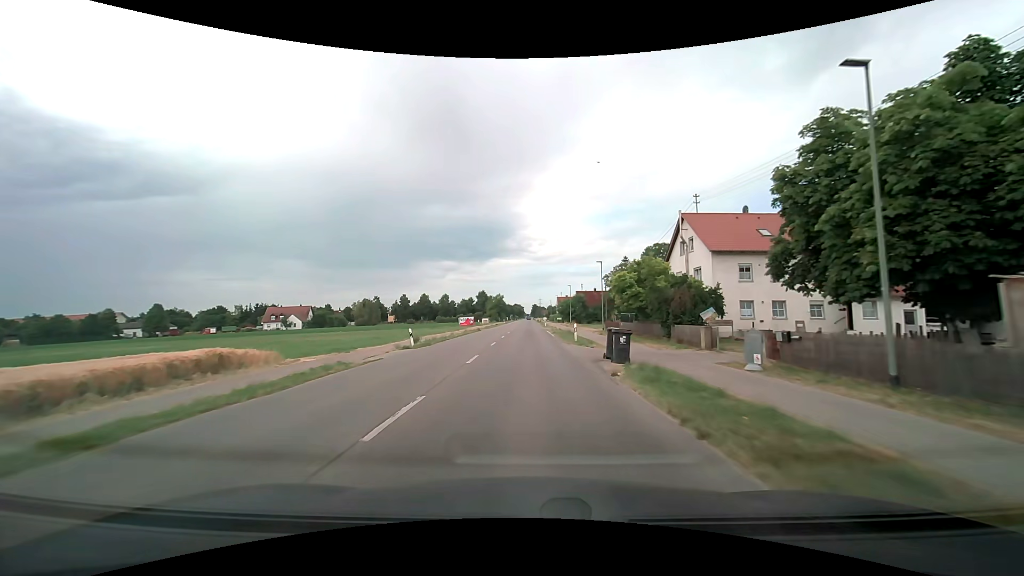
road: tertiary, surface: asphalt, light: Day
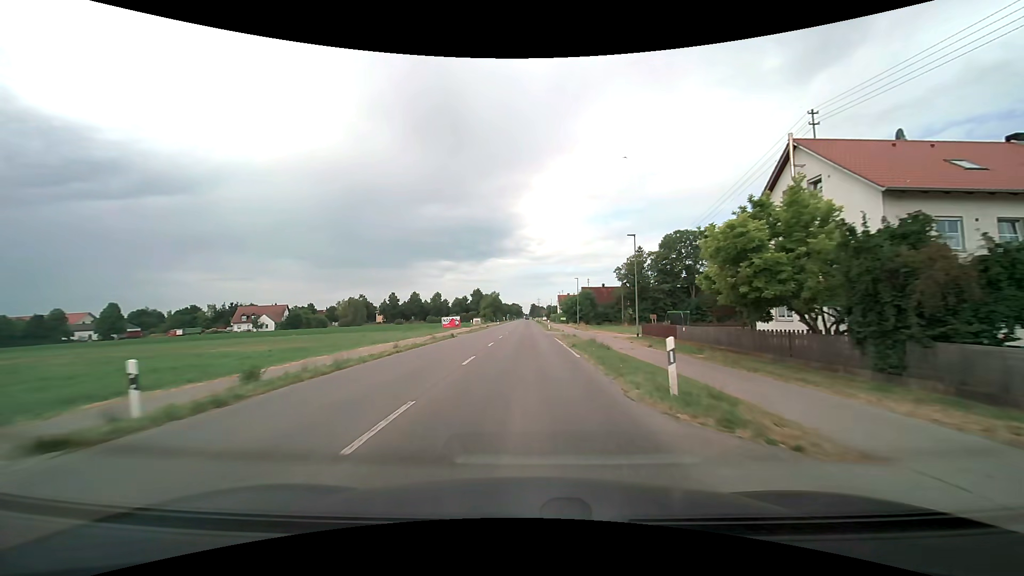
(+0.1, +18.5) m; 0°
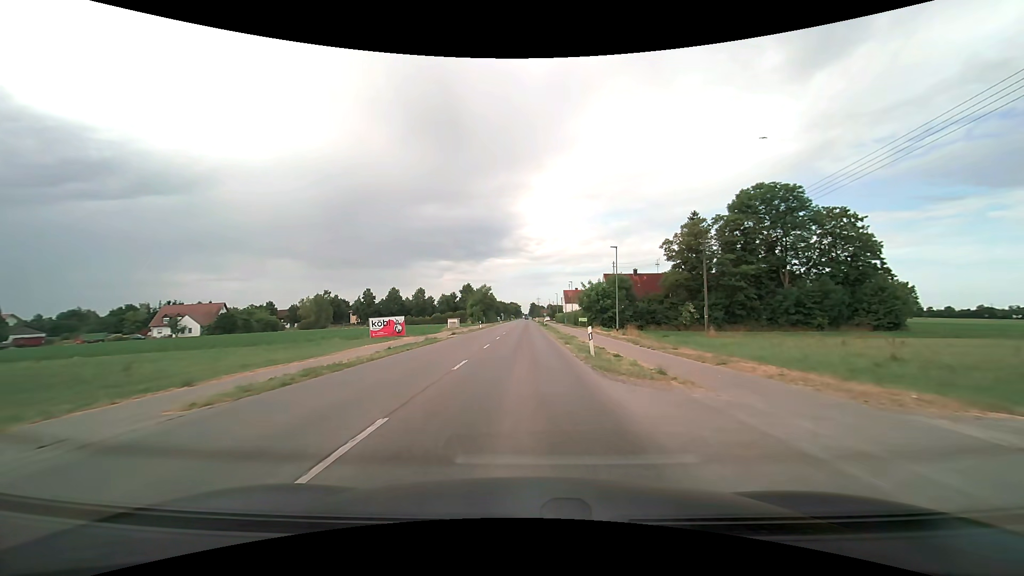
(0.0, +37.3) m; 0°
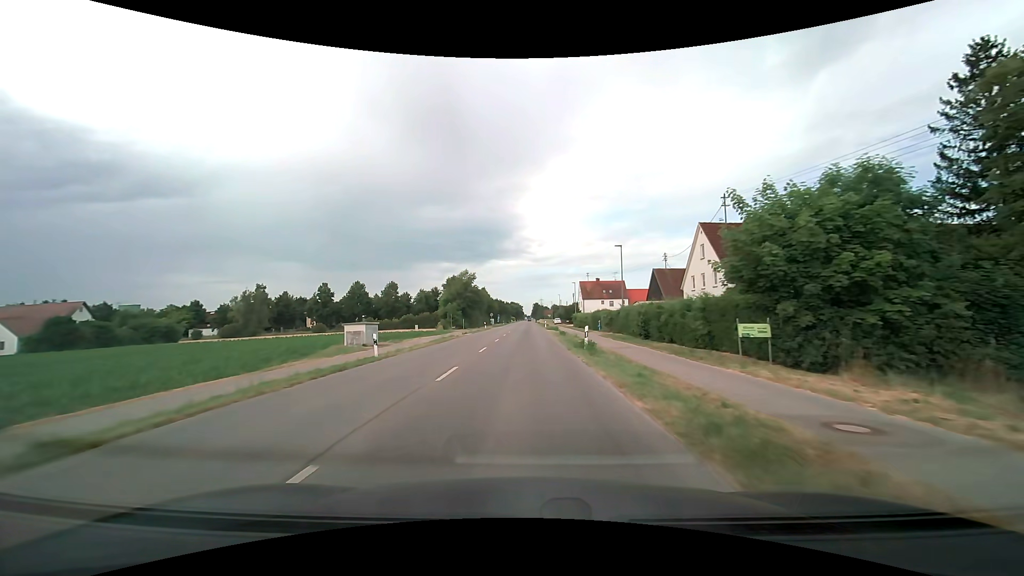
(+0.1, +47.2) m; 0°
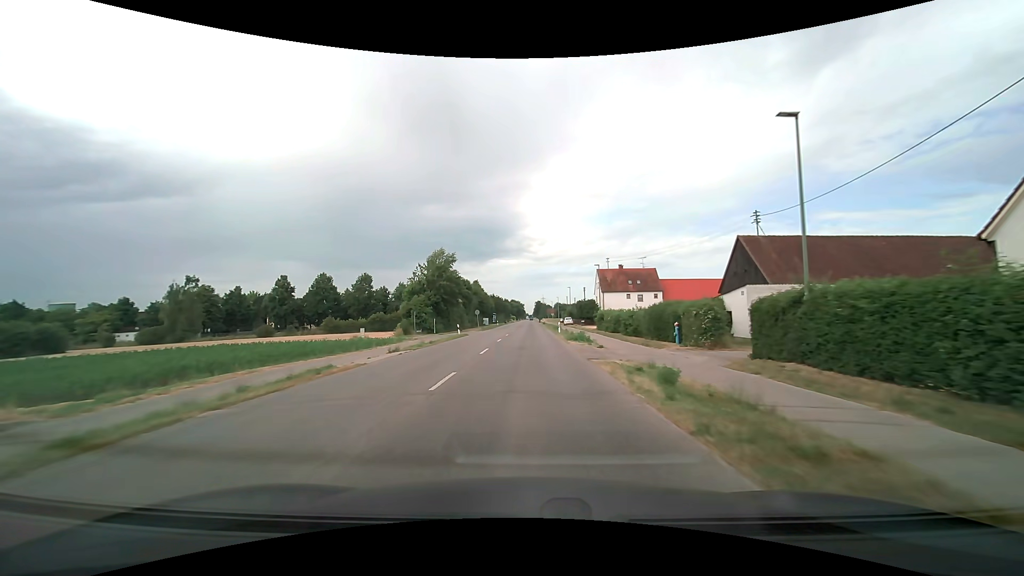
(-0.1, +28.6) m; 0°
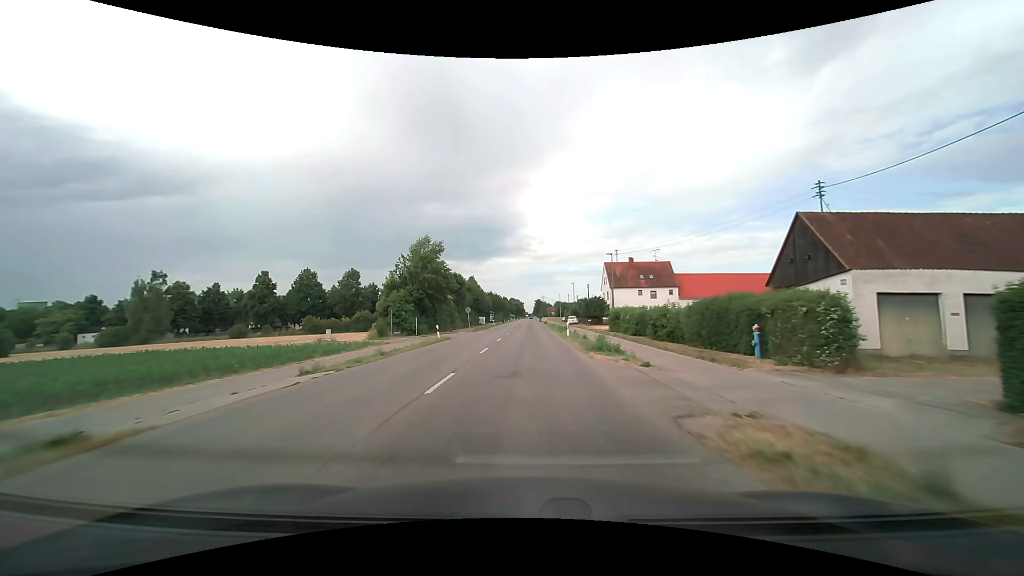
(0.0, +9.6) m; 0°
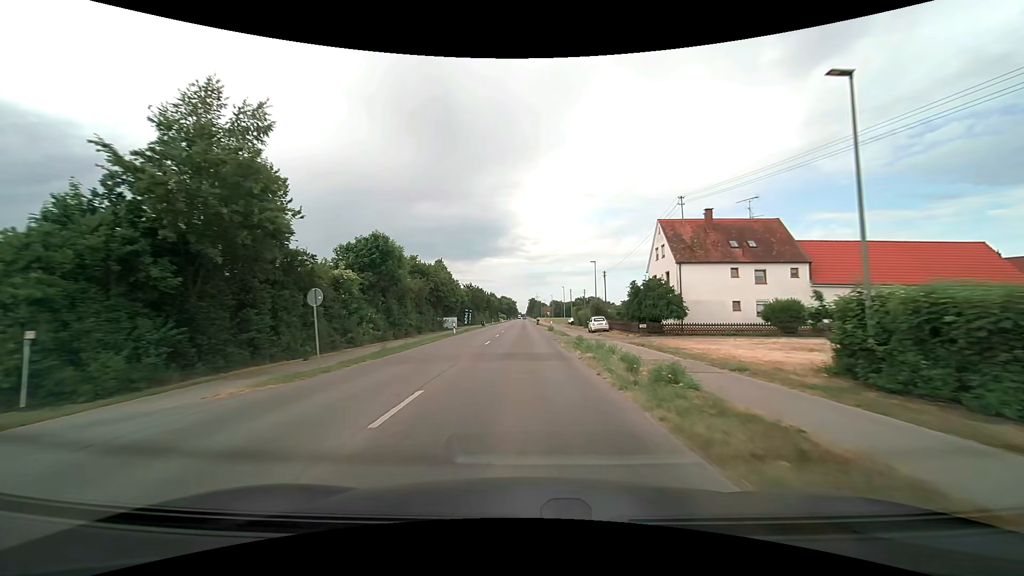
(+0.2, +38.6) m; +1°
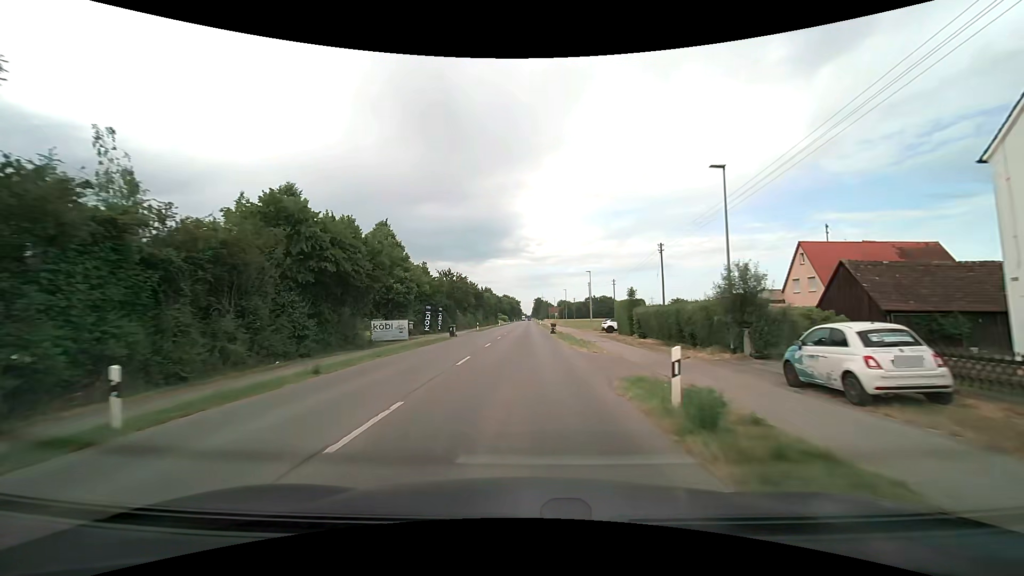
(-0.1, +37.0) m; -1°
(0, +10) (0, +20) (0, +30) (0, +40) (0, +50) (0, +60) (0, +70) (0, +80) (0, +90) (0, +100) m
